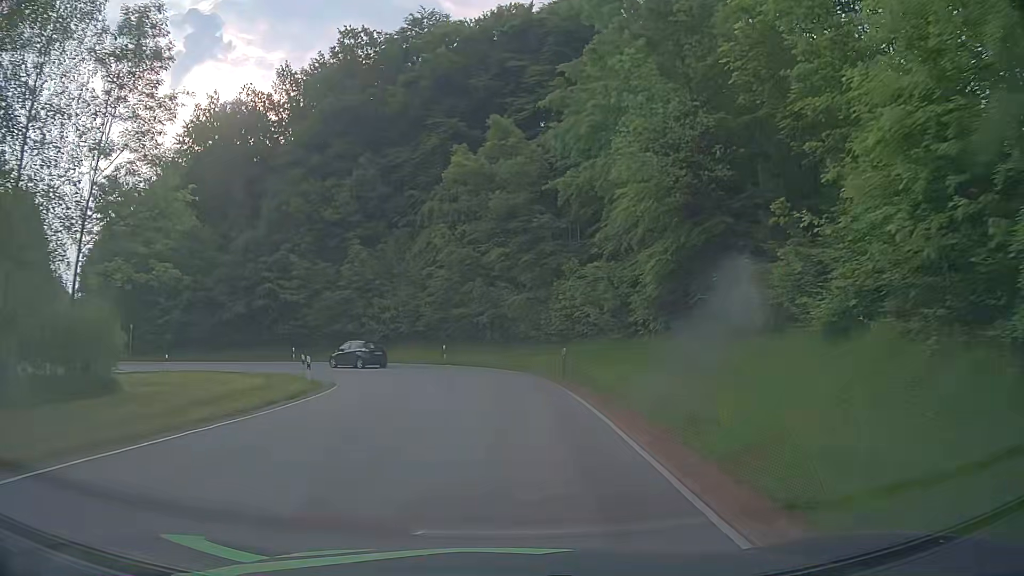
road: tertiary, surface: asphalt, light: Day
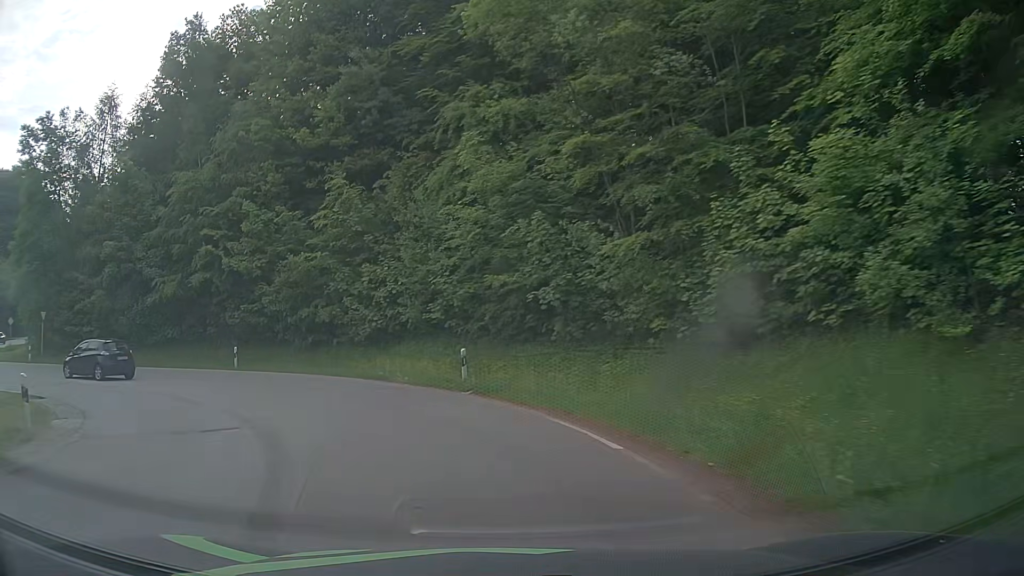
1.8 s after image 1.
(+0.2, +21.1) m; -4°
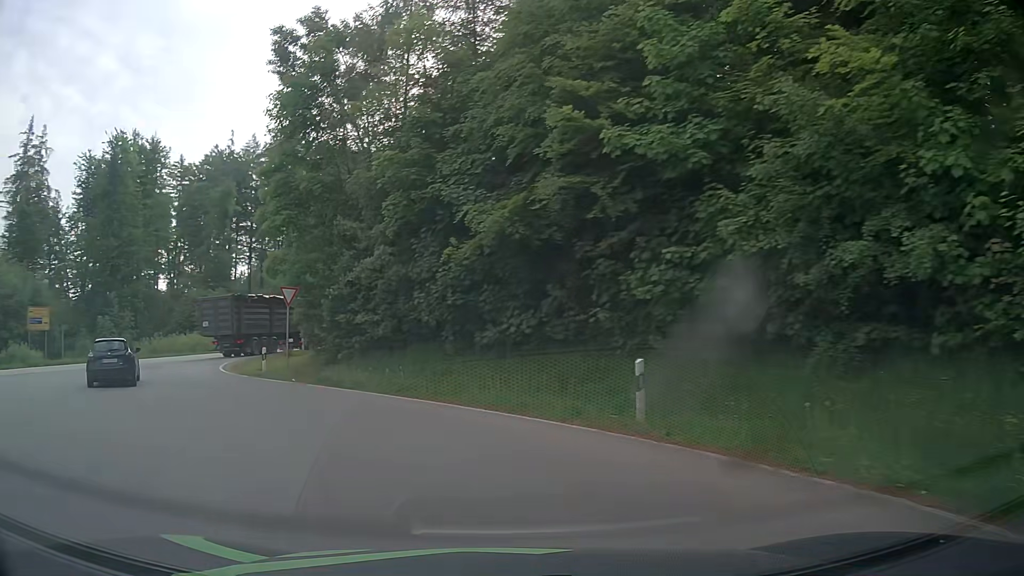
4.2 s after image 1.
(-6.1, +20.5) m; -38°
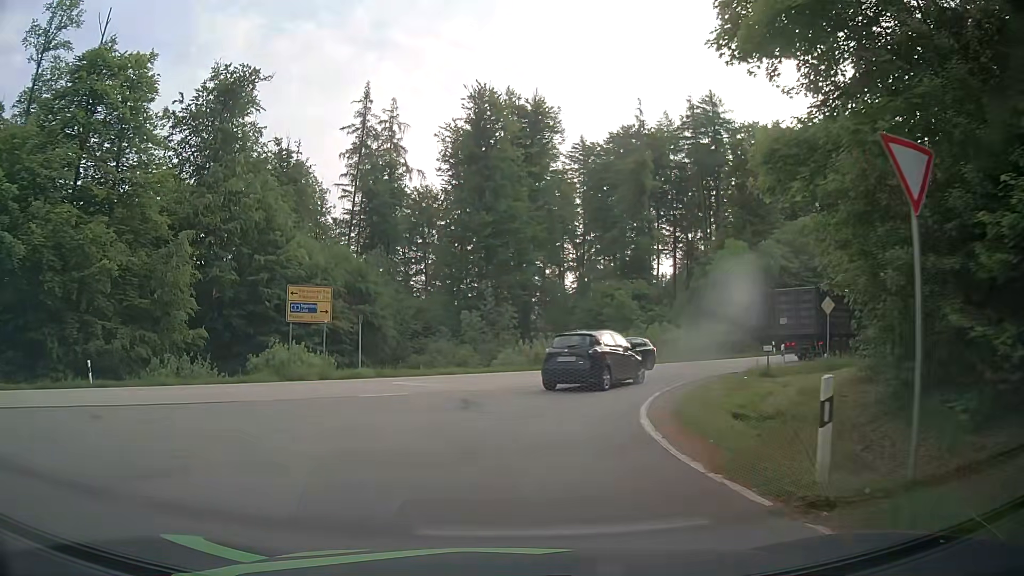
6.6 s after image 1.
(-7.2, +17.6) m; -38°
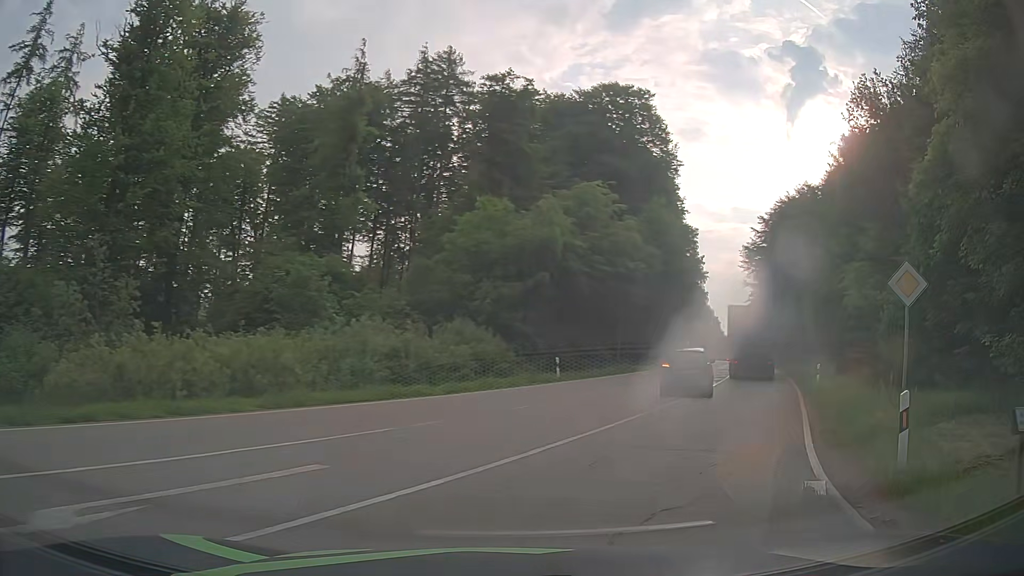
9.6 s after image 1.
(+2.4, +21.5) m; +24°
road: secondary
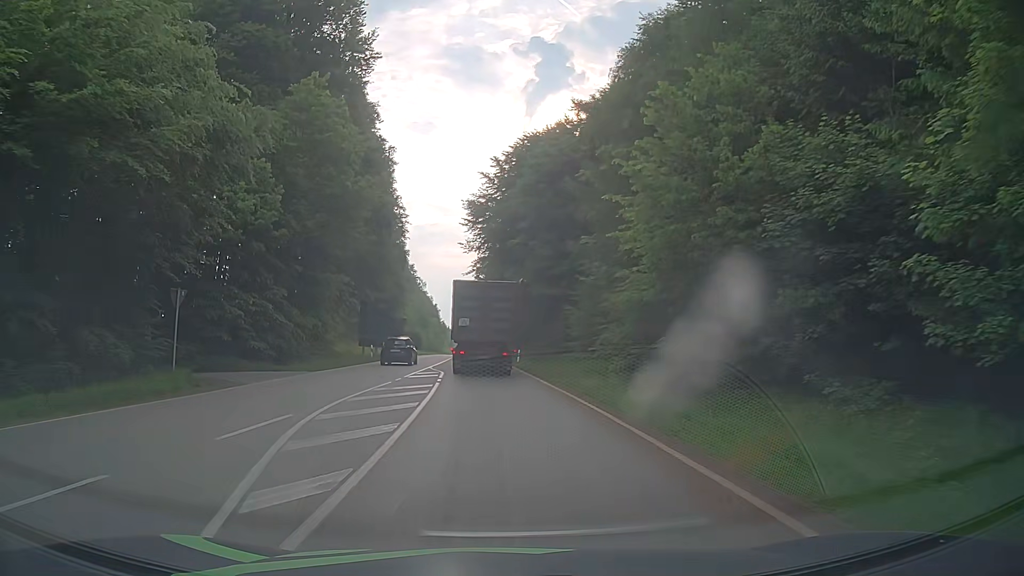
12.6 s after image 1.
(+11.1, +27.8) m; +27°
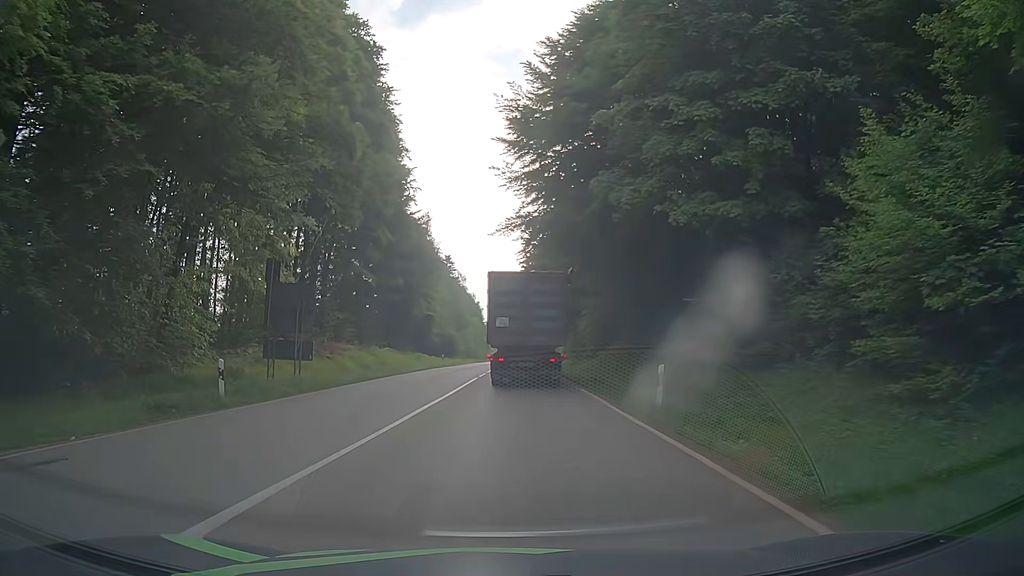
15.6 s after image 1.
(-1.3, +30.9) m; -4°
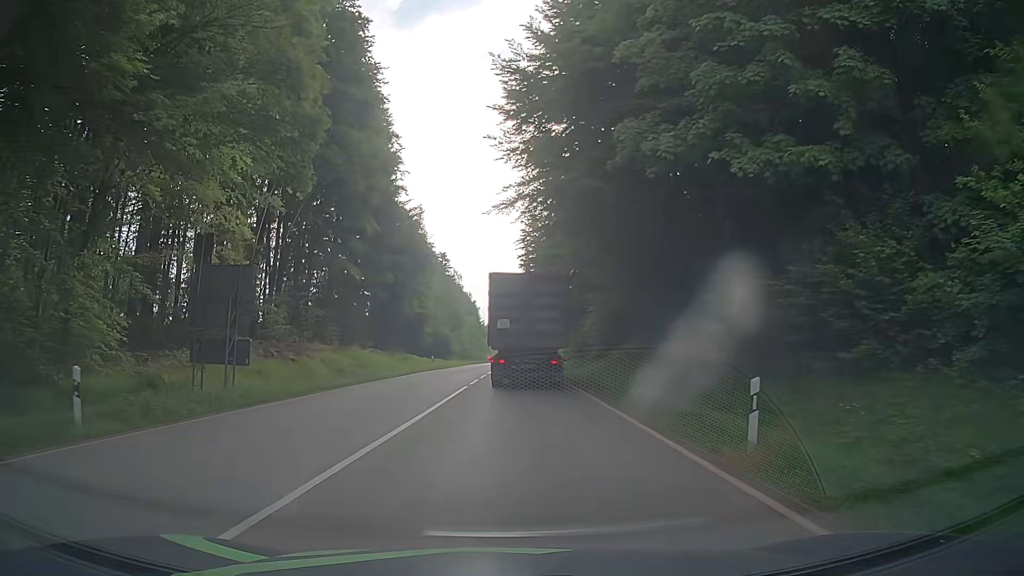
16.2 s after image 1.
(0.0, +5.9) m; 0°
